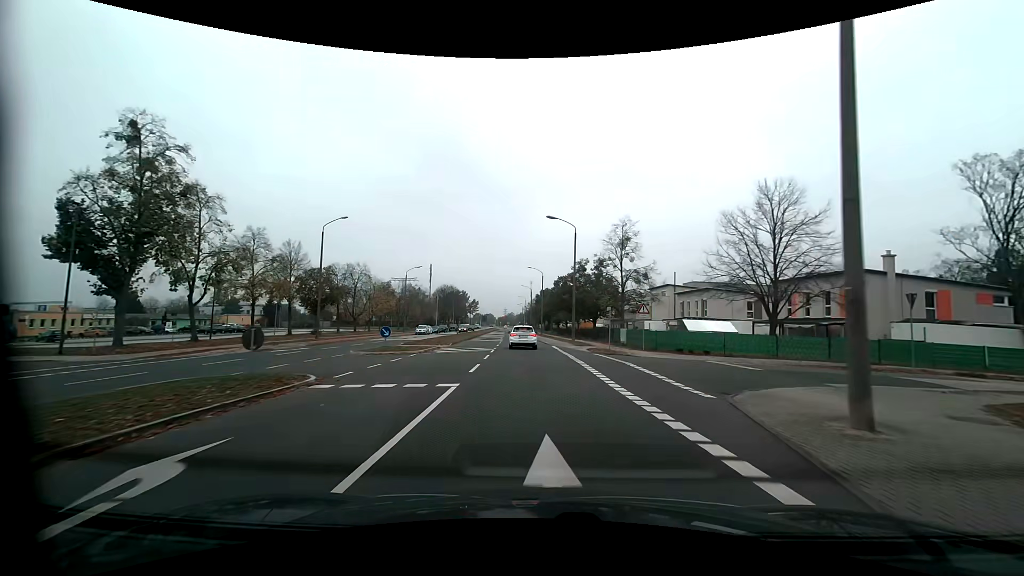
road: tertiary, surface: asphalt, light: Day
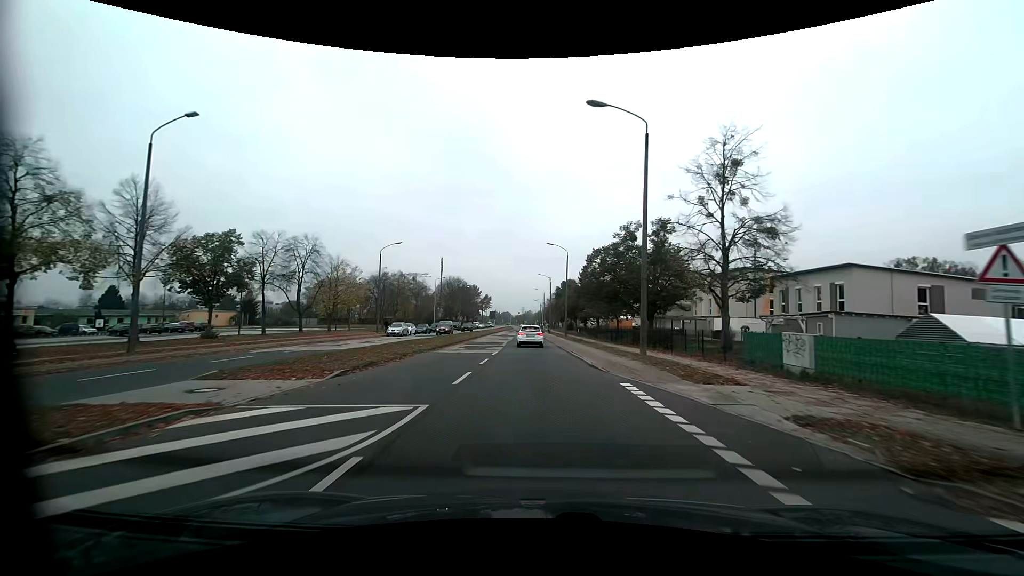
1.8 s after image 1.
(-0.4, +24.2) m; -2°
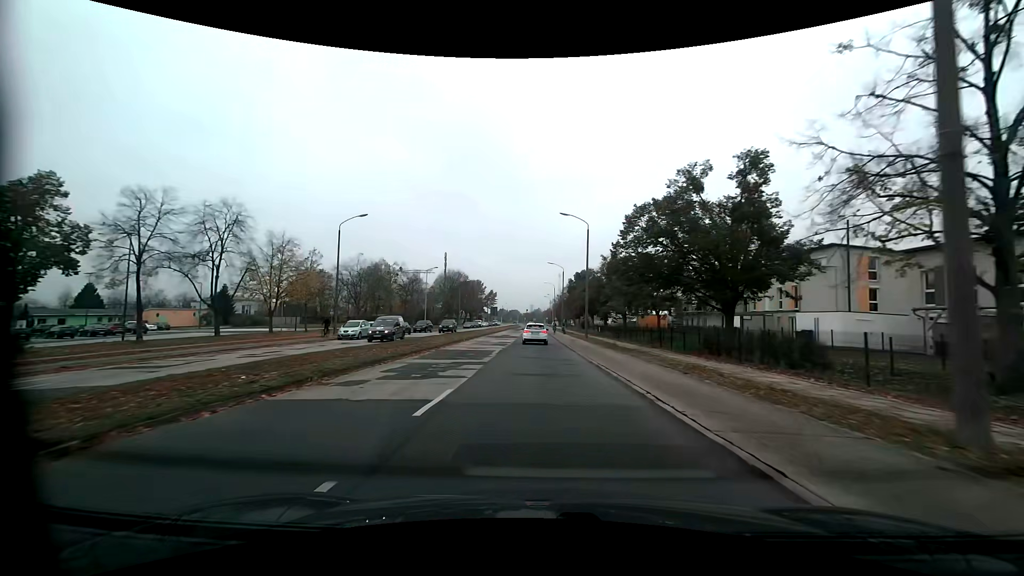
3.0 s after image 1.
(-0.1, +16.3) m; -1°
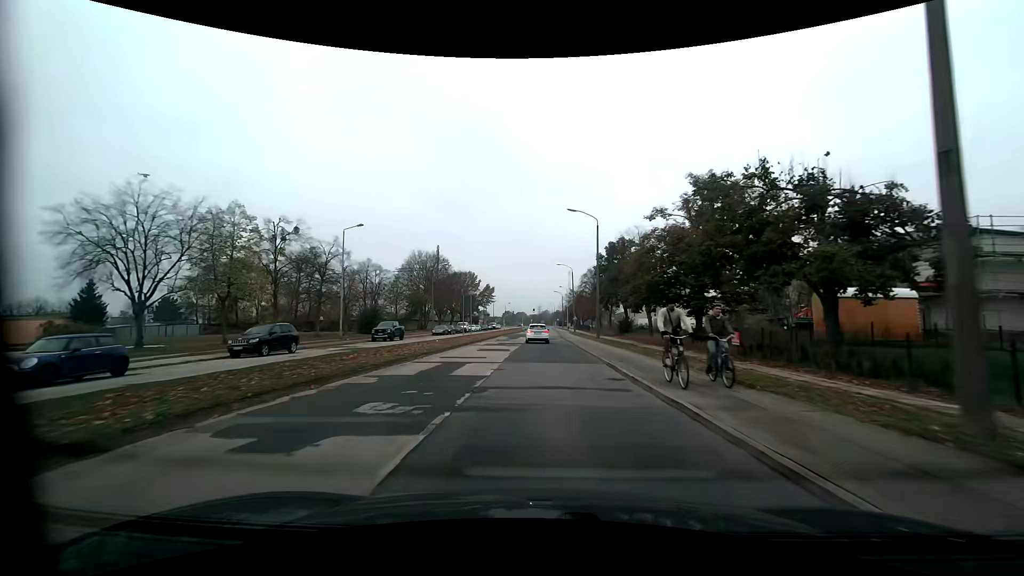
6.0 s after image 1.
(-0.5, +41.0) m; -1°
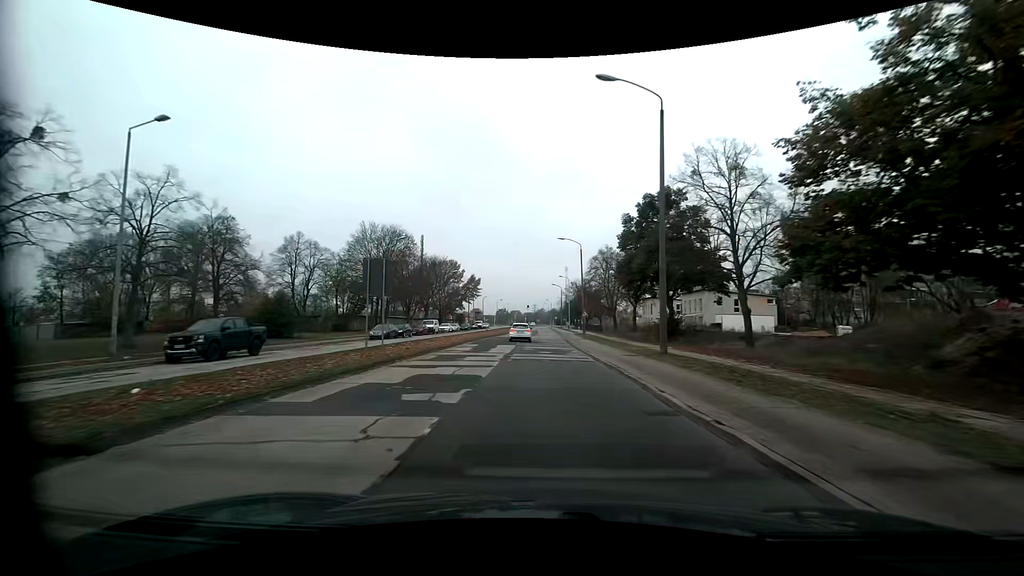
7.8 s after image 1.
(+0.2, +24.9) m; +1°
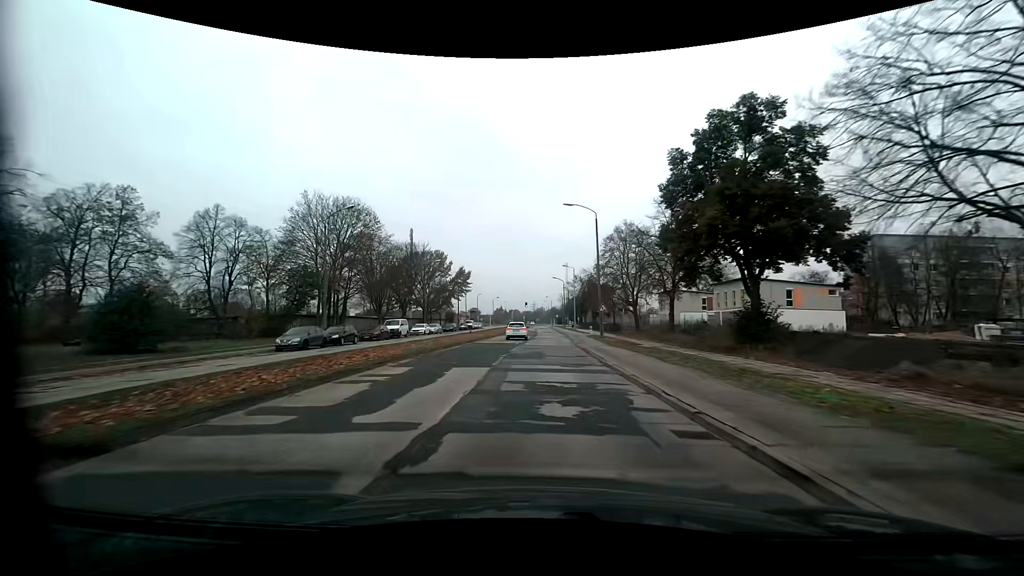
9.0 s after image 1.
(0.0, +16.7) m; 0°
(0, +10) (0, +20) (0, +30) (+1, +40) (+1, +50) (+1, +60) (+1, +70) (+1, +80) (+1, +90) (+1, +100) m
